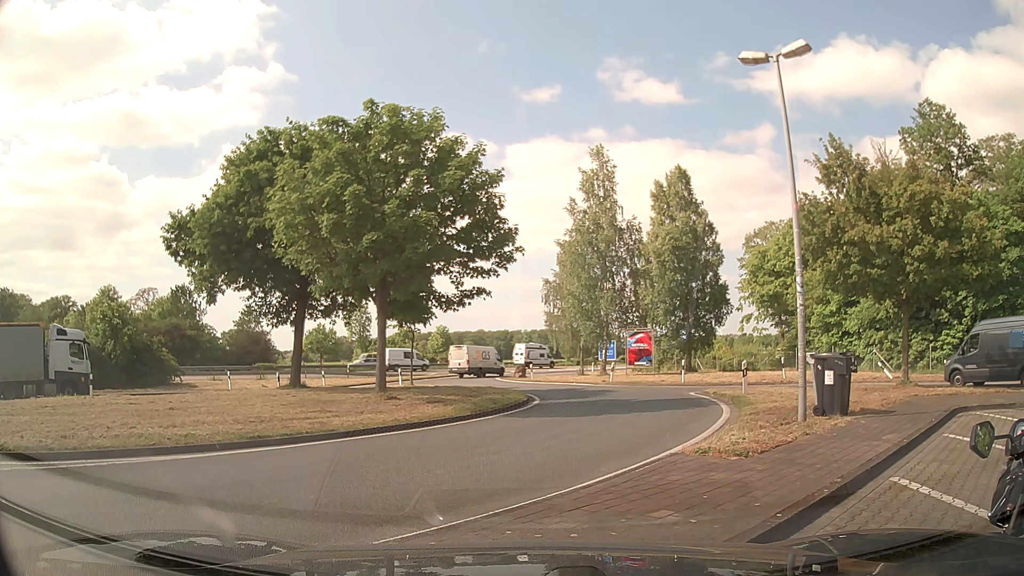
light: Day
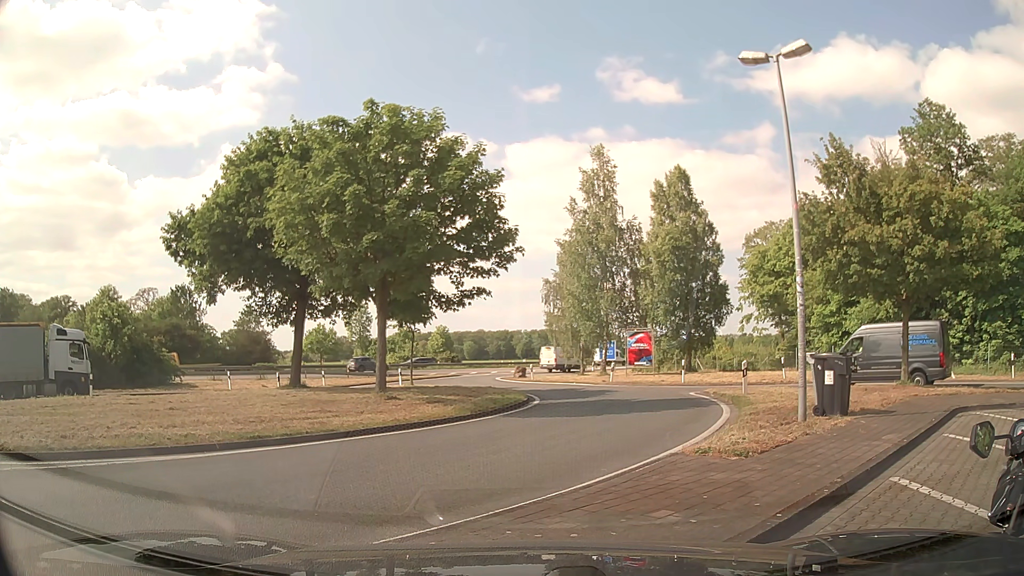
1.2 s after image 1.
(0.0, 0.0) m; 0°
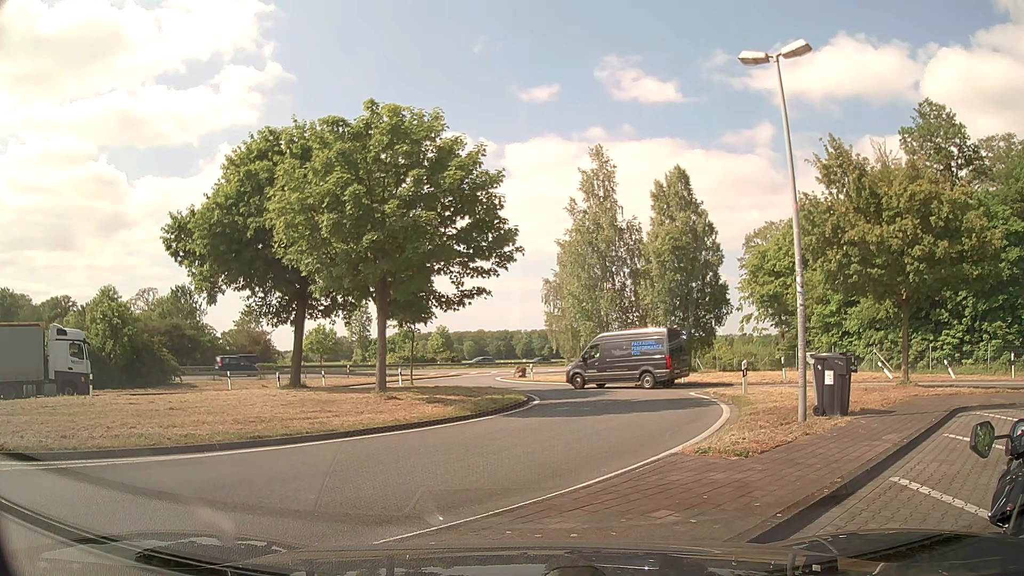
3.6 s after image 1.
(0.0, 0.0) m; 0°
